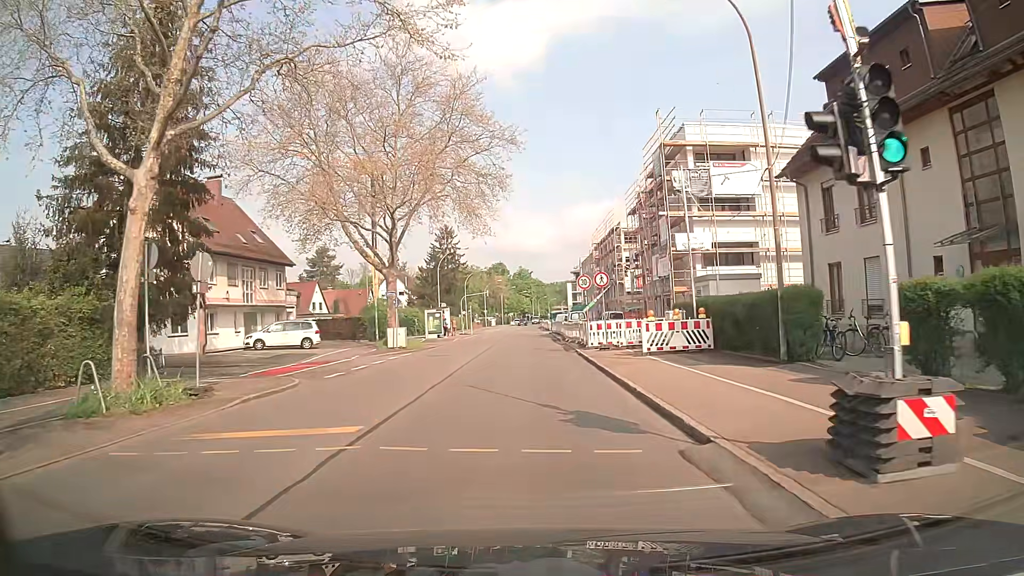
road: secondary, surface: asphalt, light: Day
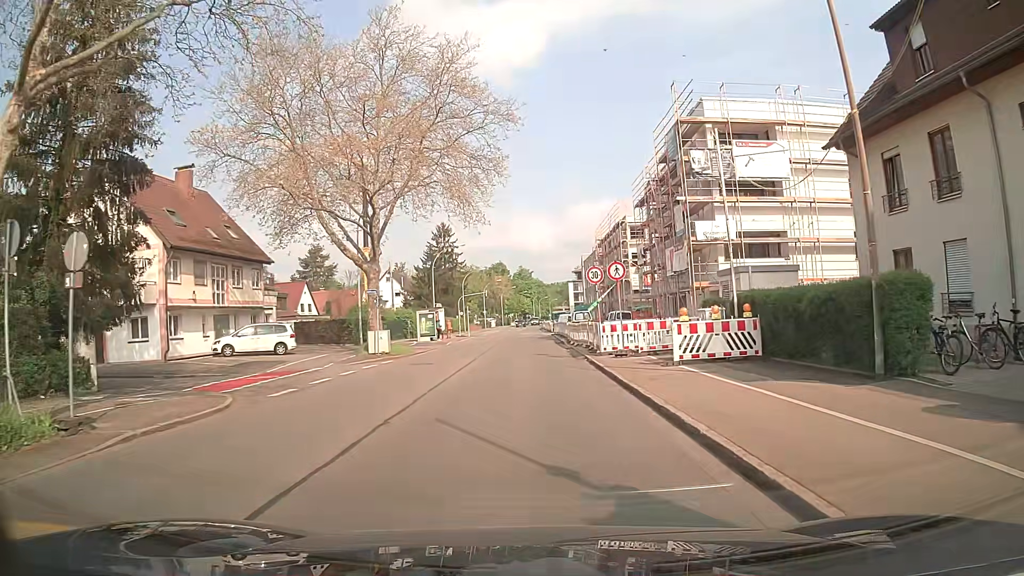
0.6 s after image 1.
(0.0, +4.5) m; -1°
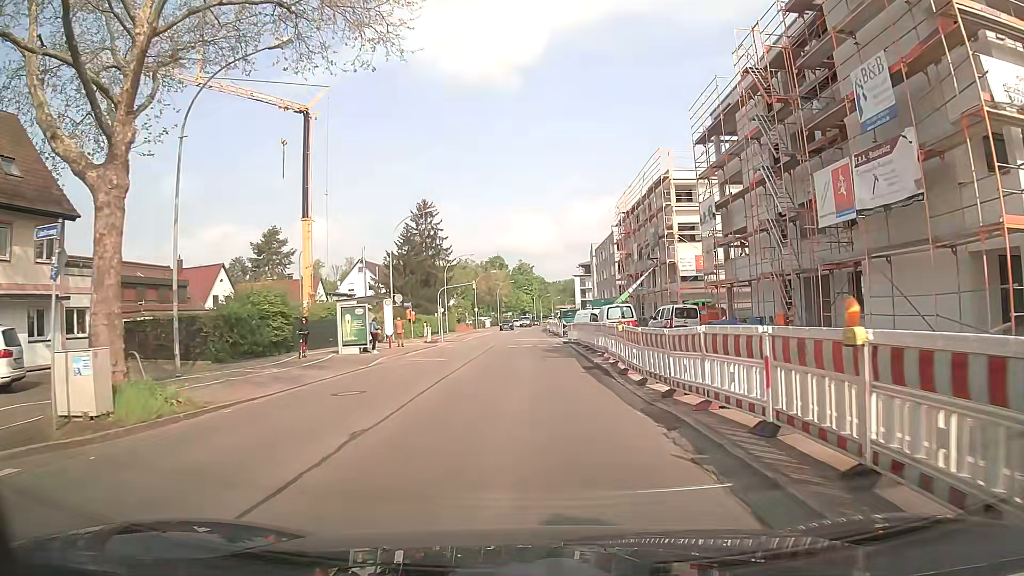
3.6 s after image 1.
(+0.1, +22.5) m; 0°
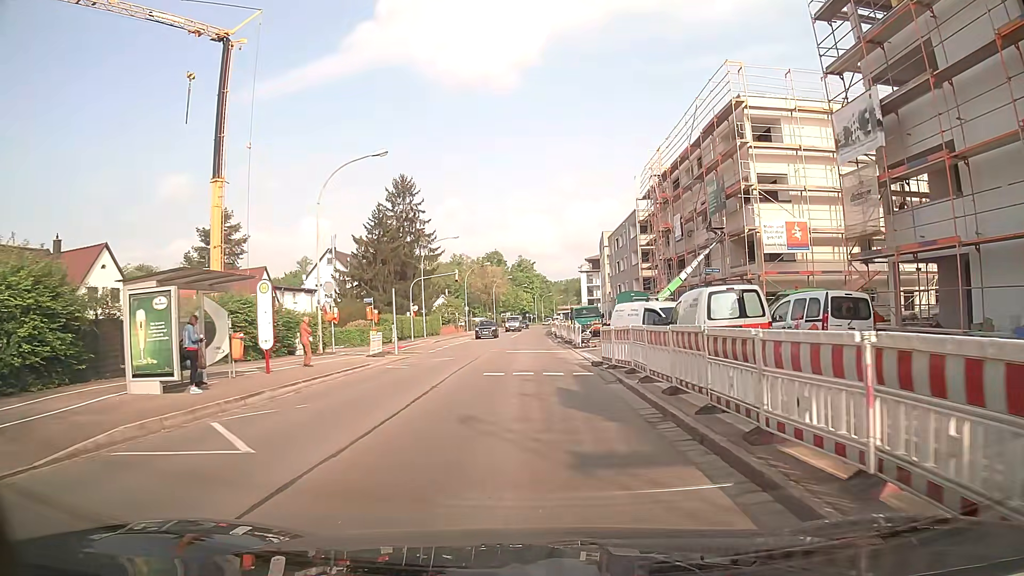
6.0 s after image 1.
(+0.2, +17.9) m; -1°
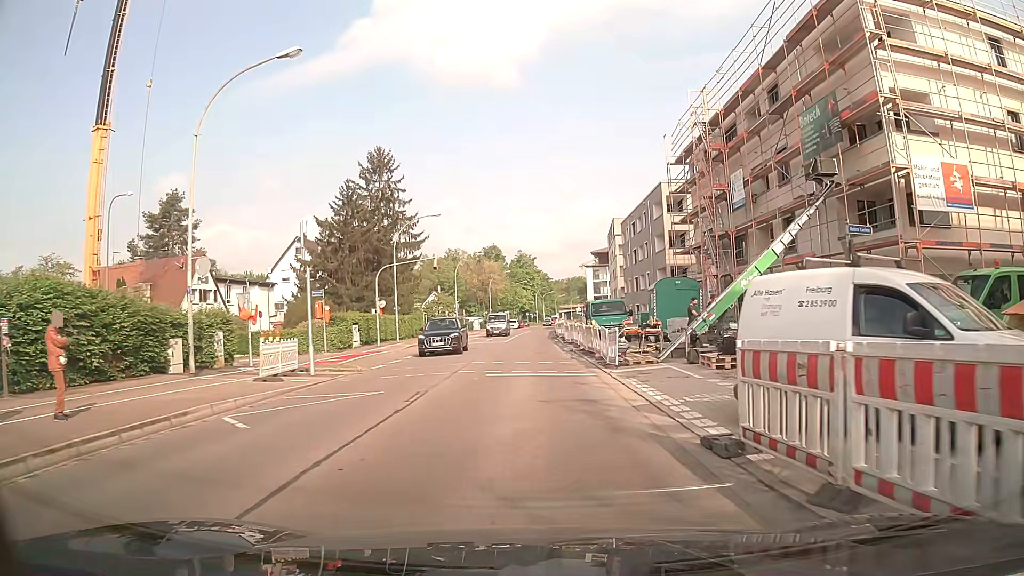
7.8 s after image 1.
(+0.2, +13.4) m; +2°
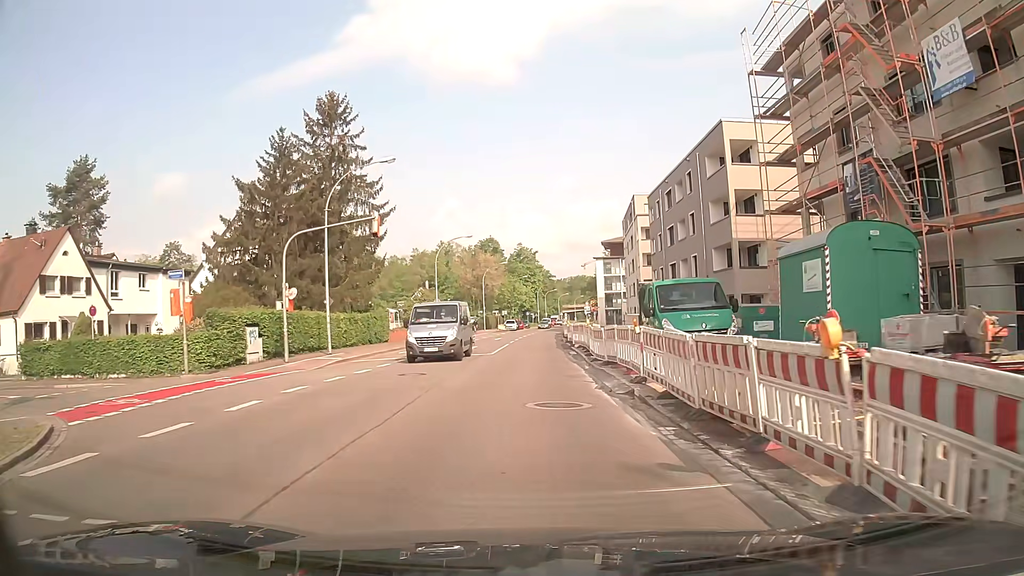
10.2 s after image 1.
(-0.2, +17.9) m; -1°
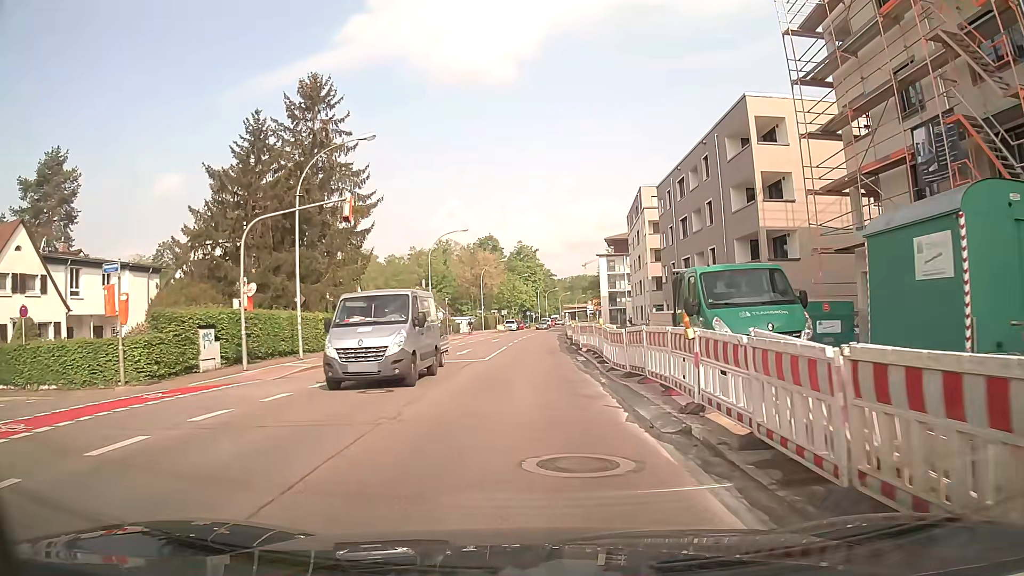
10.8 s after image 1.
(0.0, +4.5) m; -1°
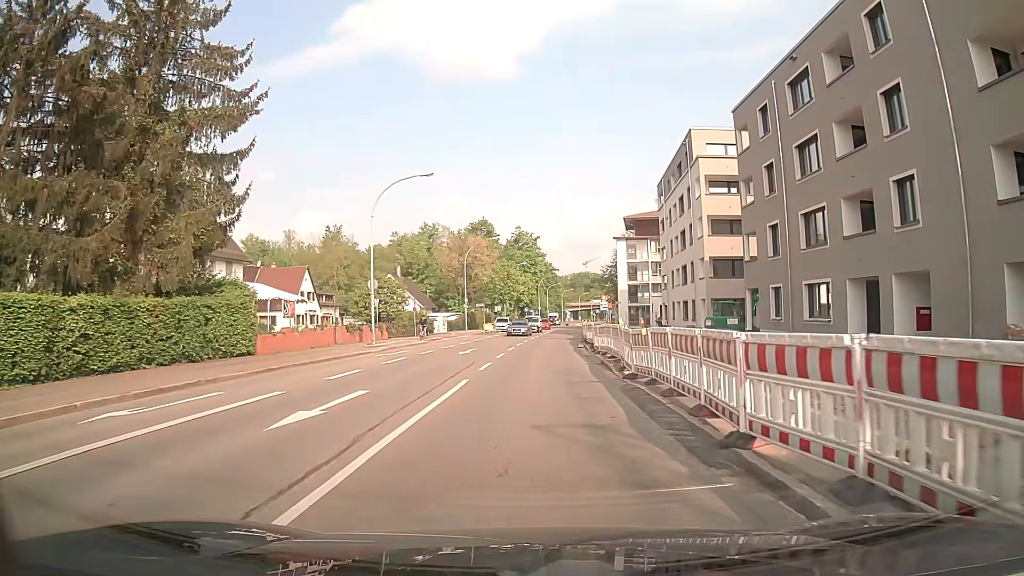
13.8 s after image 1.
(+0.4, +22.4) m; +1°
(0, +10) (0, +20) (0, +30) (+1, +40) (+1, +50) (+2, +60) (+3, +70) (+4, +80) (+5, +90) (+6, +100) m
